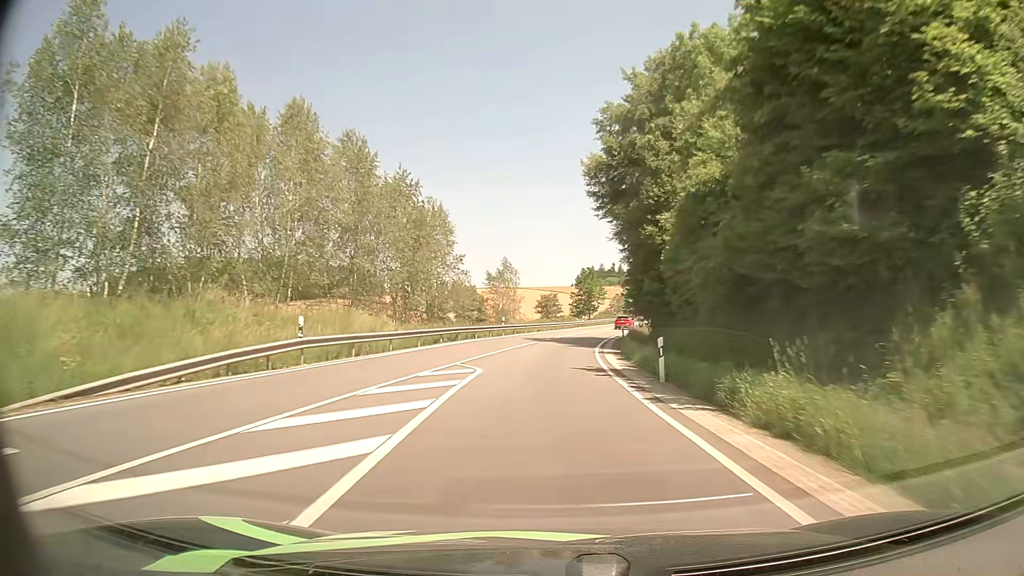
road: secondary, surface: asphalt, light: Day
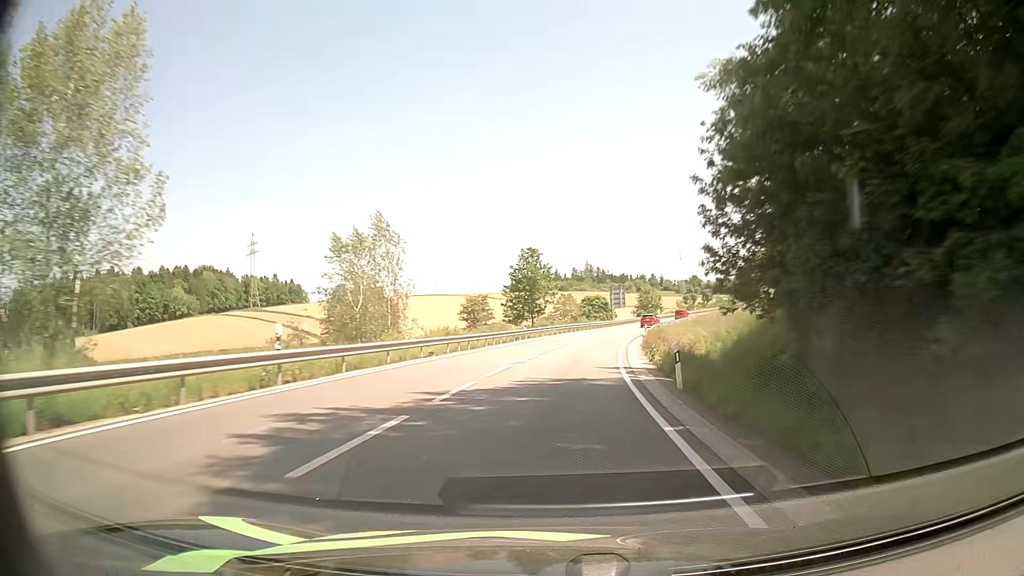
(+0.5, +35.6) m; +4°
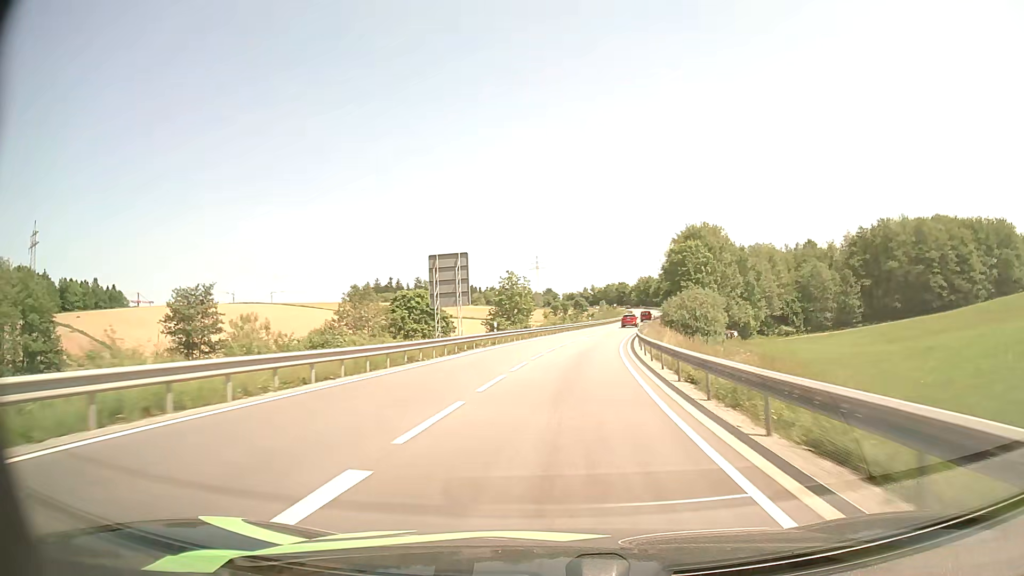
(+8.1, +63.7) m; +13°
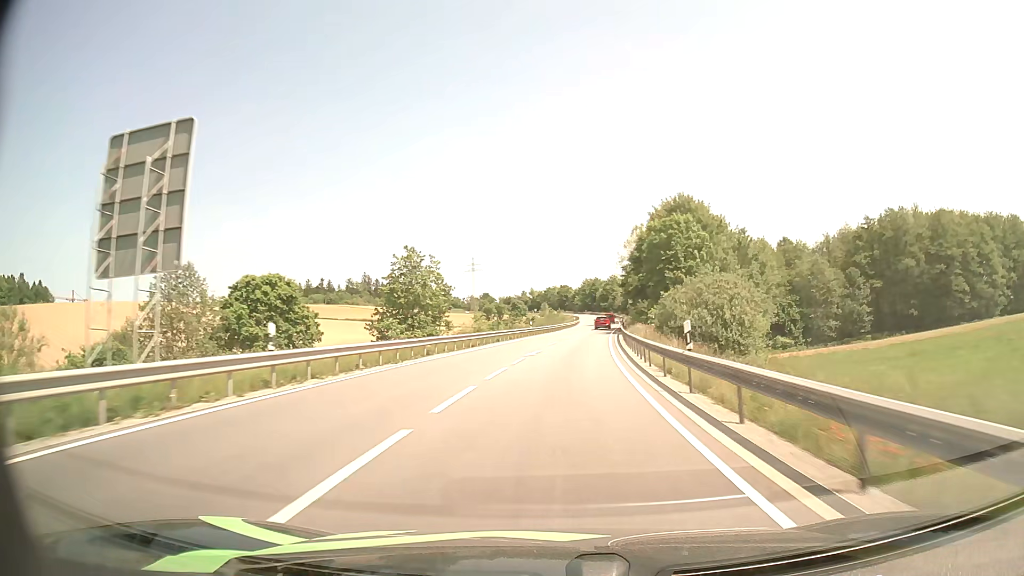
(+1.3, +27.4) m; +5°
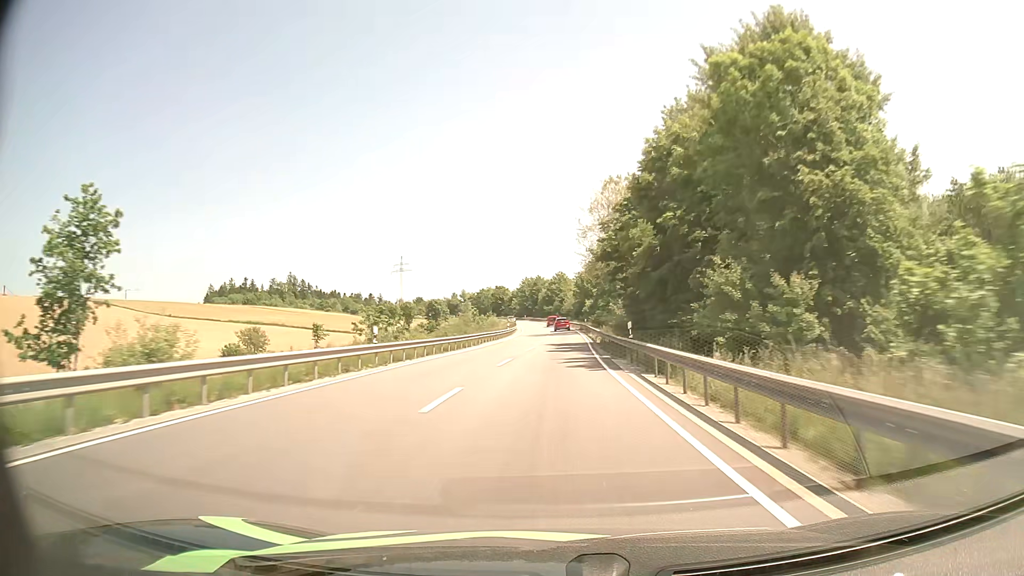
(+2.2, +42.4) m; +5°
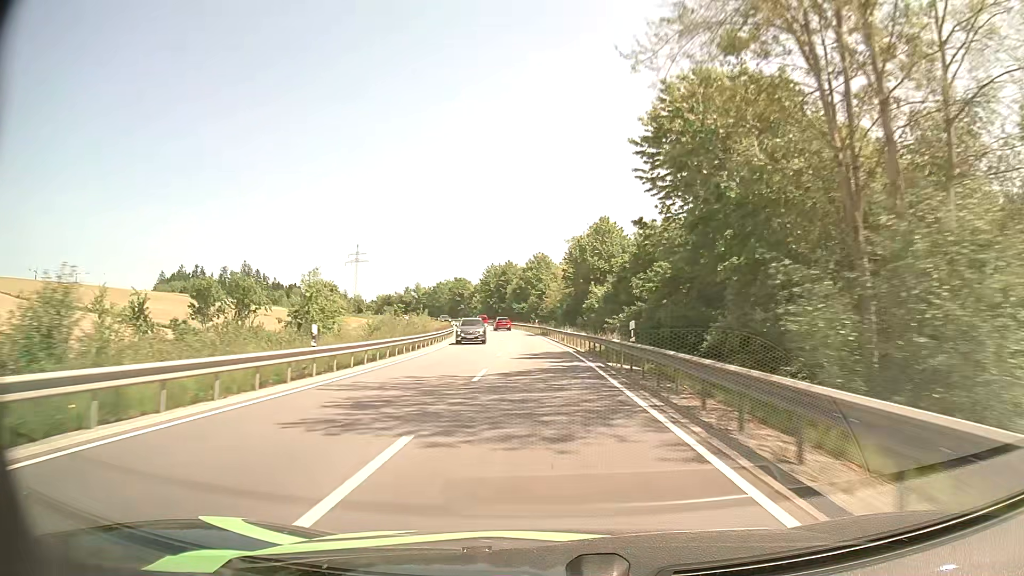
(+1.3, +57.4) m; +2°
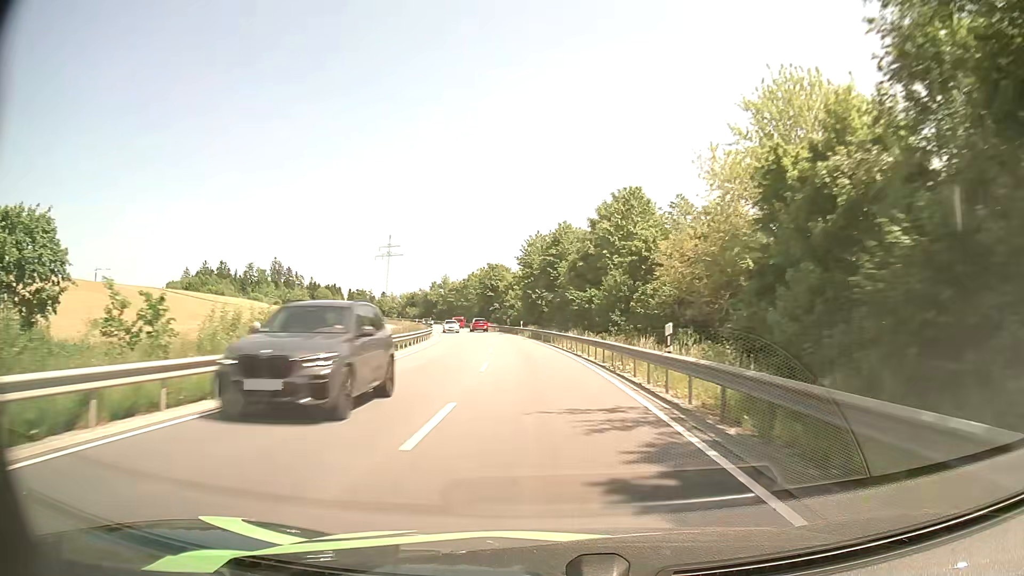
(-1.9, +56.9) m; -5°
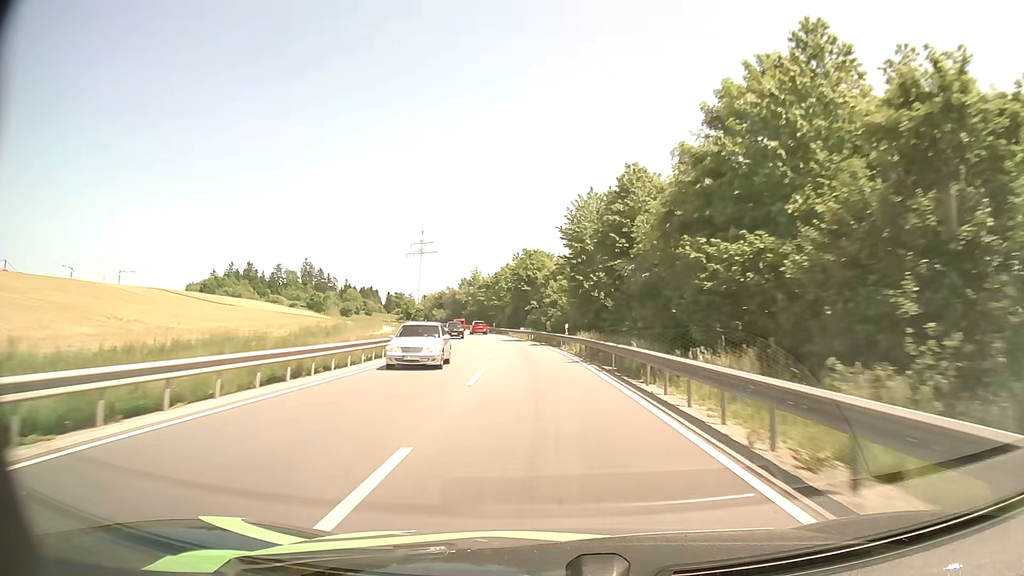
(-0.9, +28.3) m; -4°
(0, +10) (-1, +20) (-1, +30) (-2, +40) (-3, +50) (-5, +60) (-6, +70) (-8, +79) (-10, +89) (-12, +99) m
